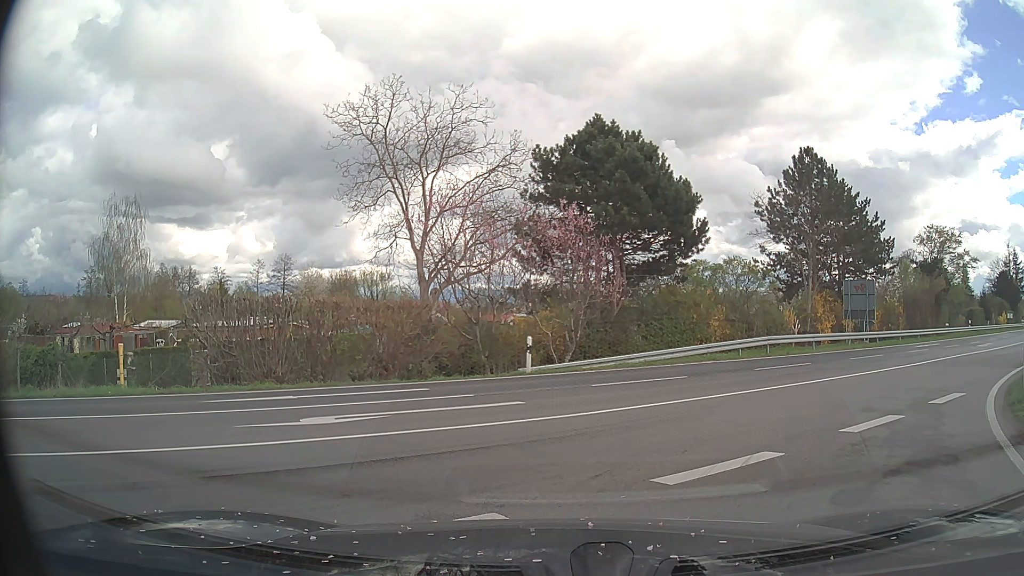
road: tertiary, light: Day
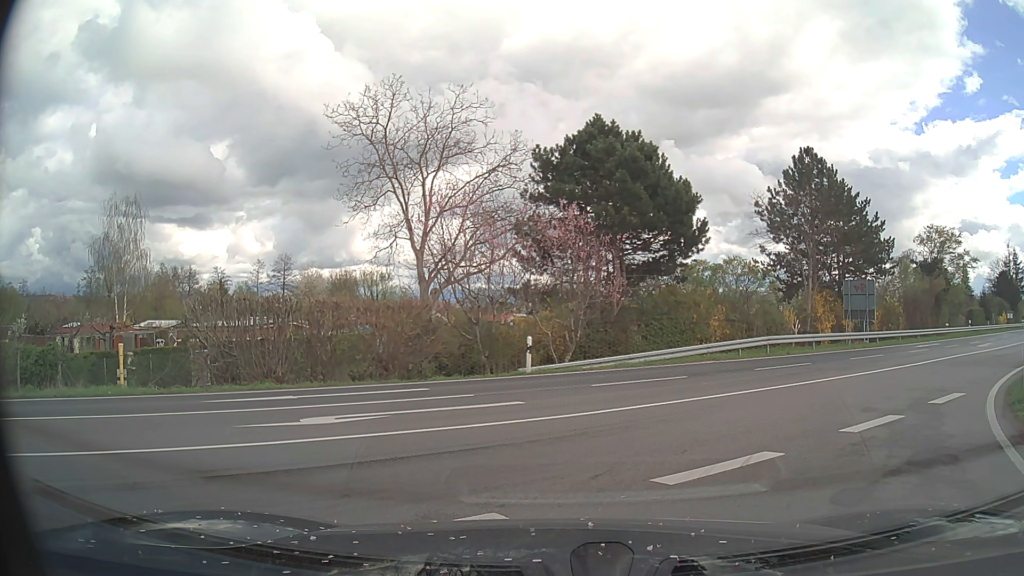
(0.0, 0.0) m; 0°
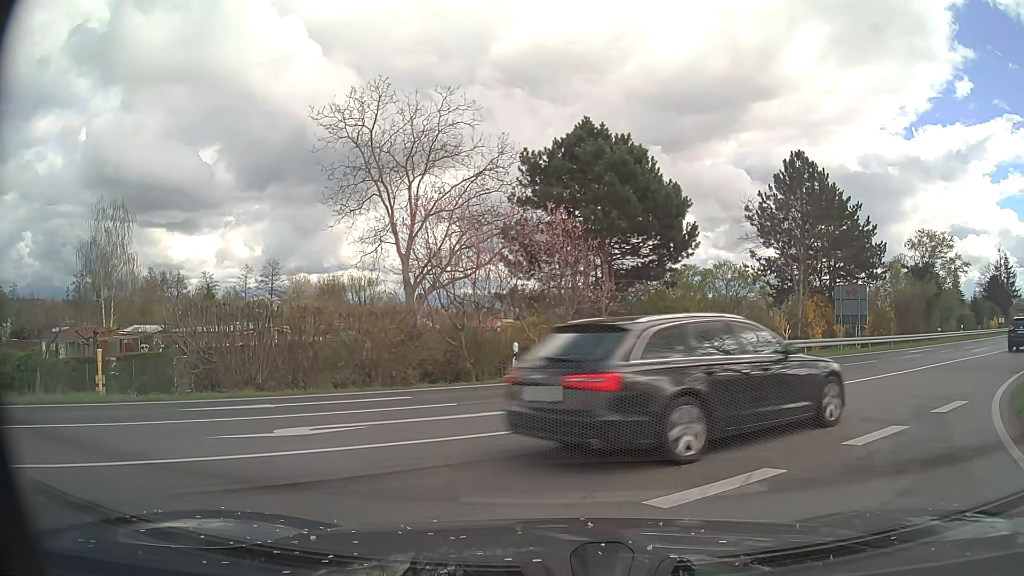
(0.0, +0.6) m; +3°
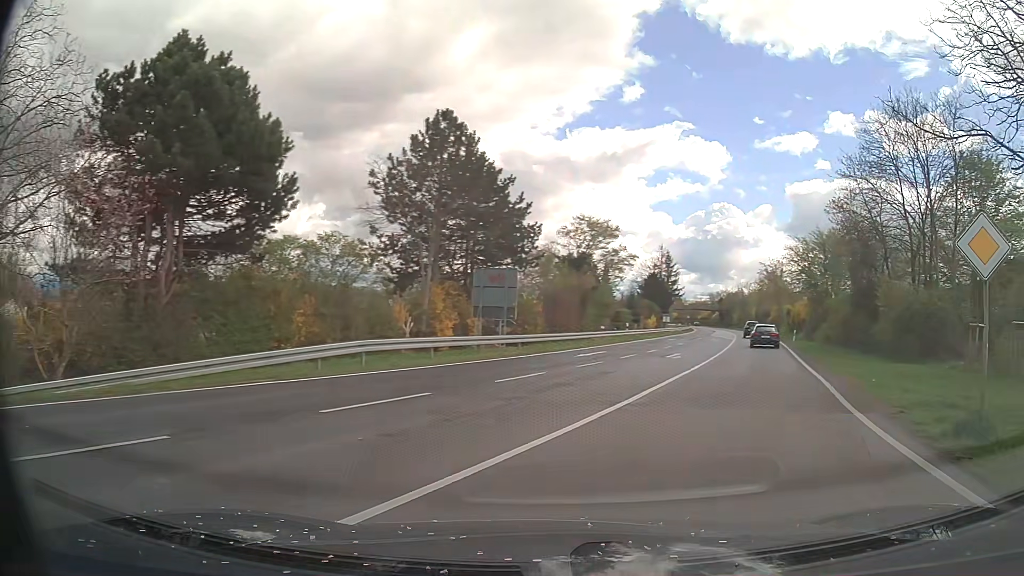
(+2.2, +9.2) m; +32°
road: secondary
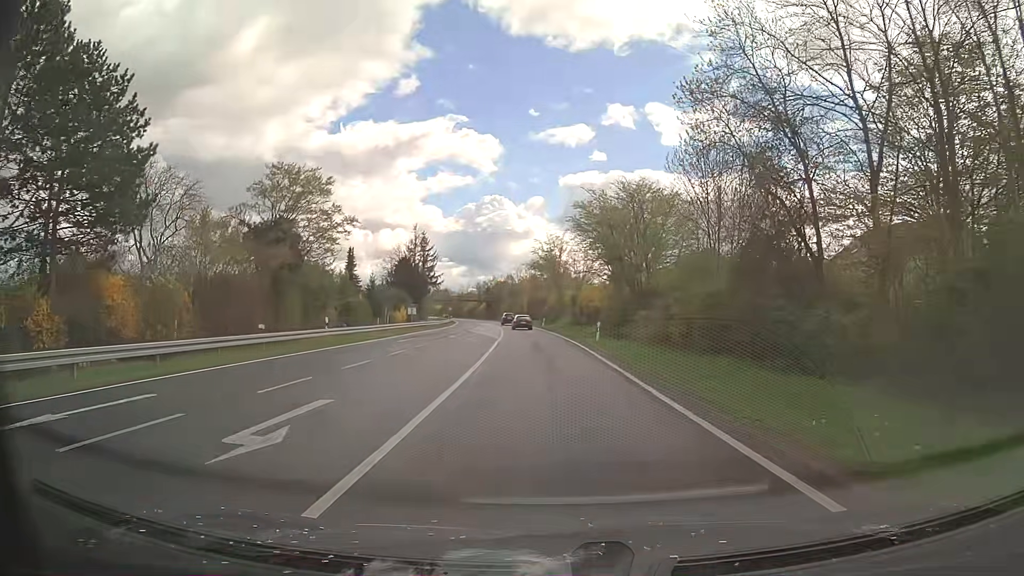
(+5.1, +20.4) m; +18°
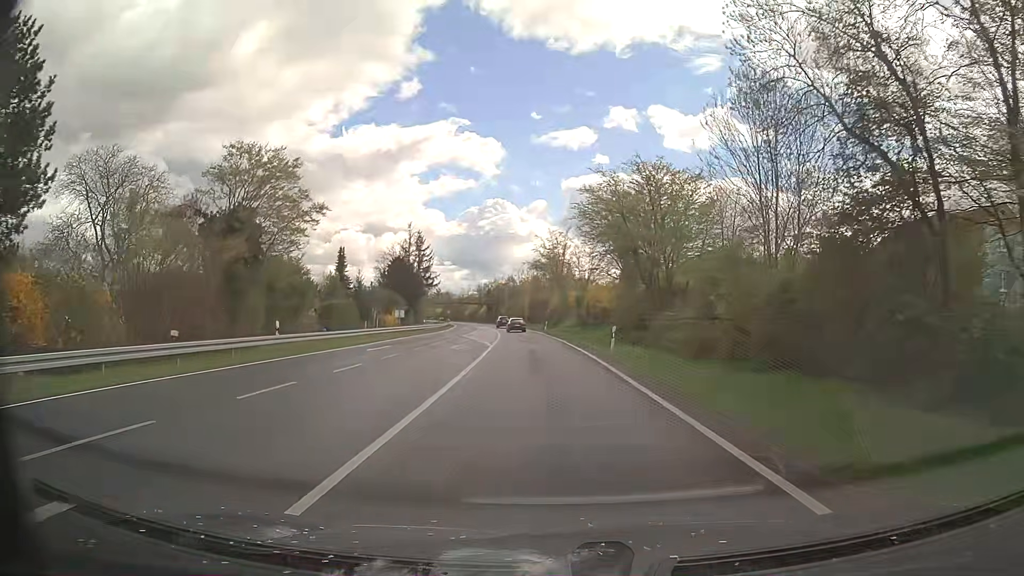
(0.0, +6.8) m; 0°
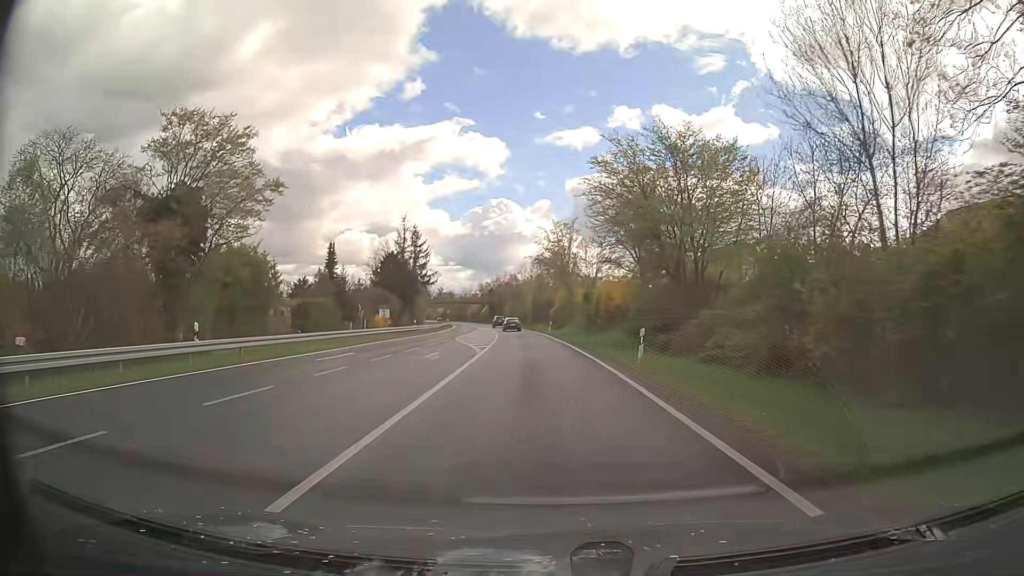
(0.0, +7.2) m; 0°
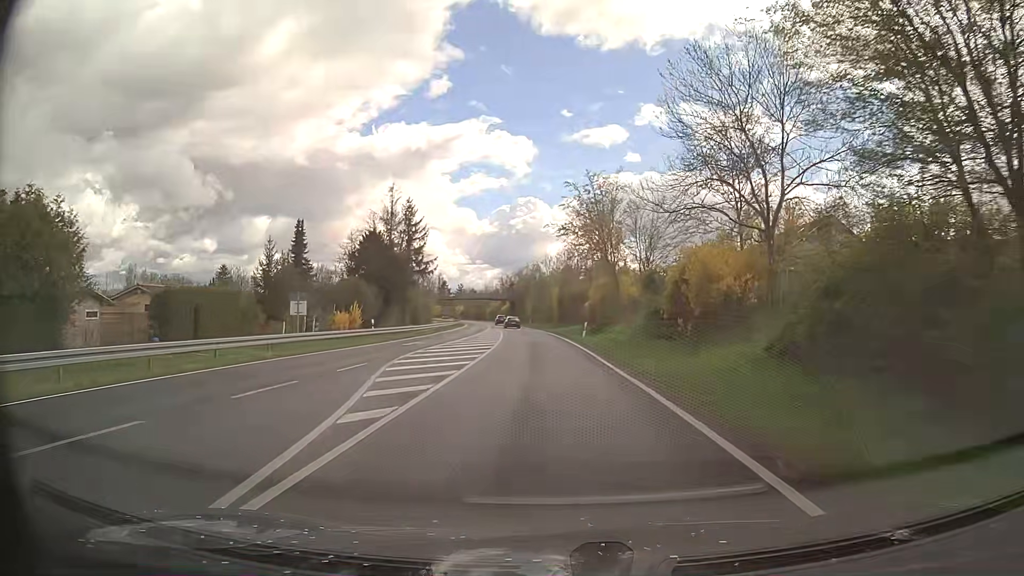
(-0.5, +23.6) m; -2°
(0, +10) (0, +20) (-1, +30) (-1, +40) (-2, +50) (-2, +60) (-3, +70) (-4, +80) (-5, +90) (-6, +100) m
